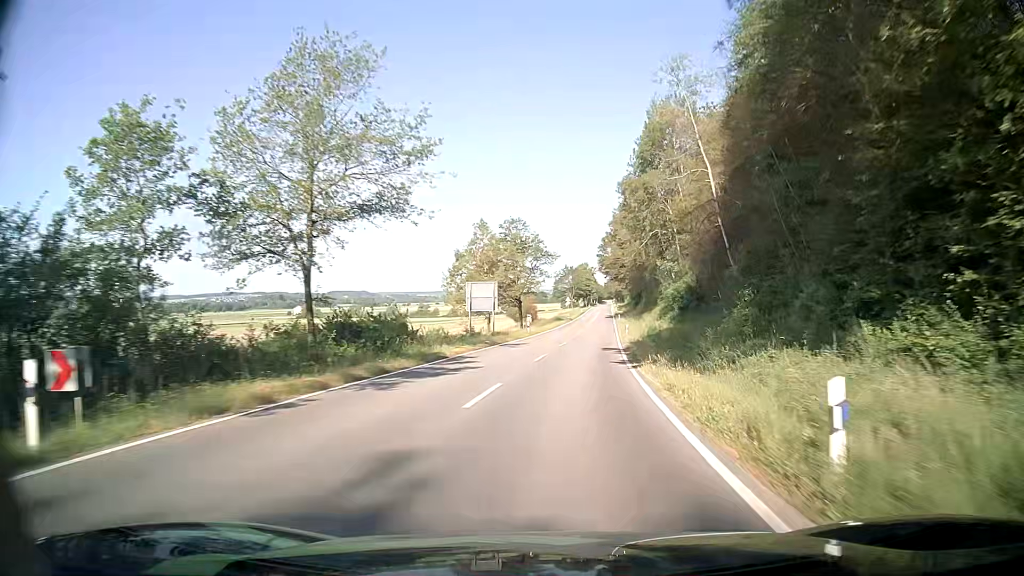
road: tertiary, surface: asphalt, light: Day
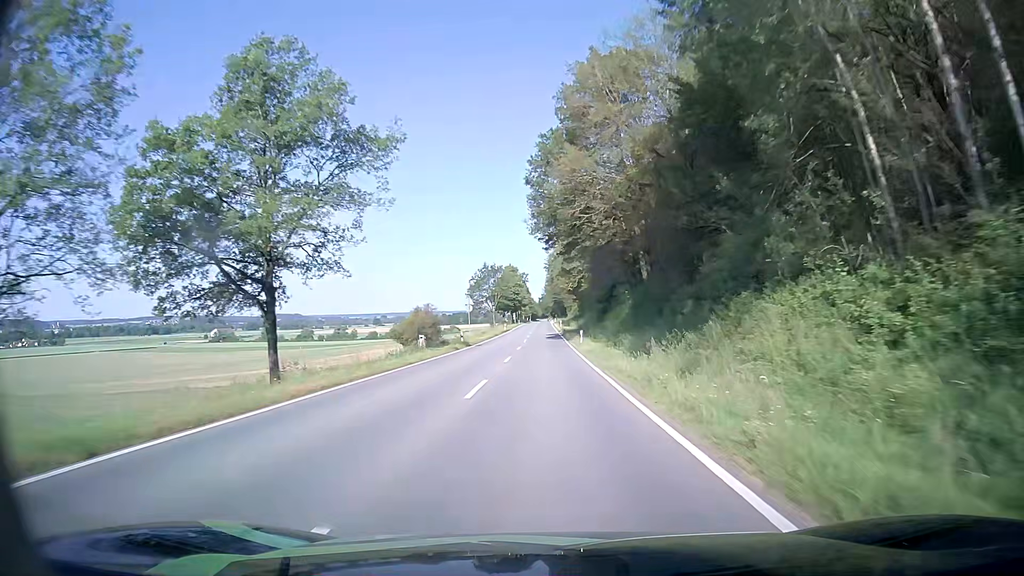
(+5.2, +60.4) m; +7°
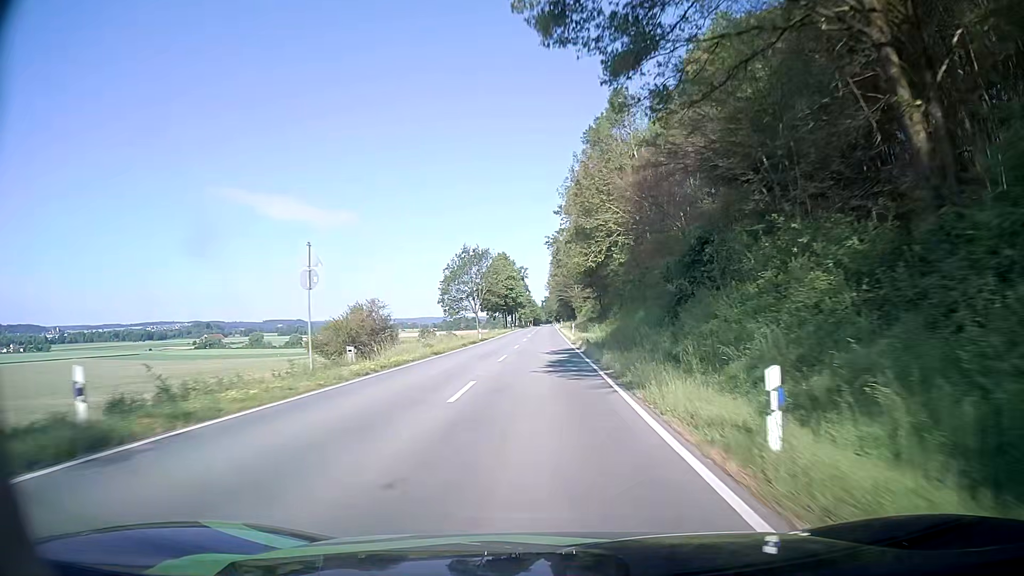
(-0.1, +38.2) m; 0°
(0, +10) (0, +20) (0, +30) (0, +40) (0, +50) (0, +60) (0, +70) (0, +80) (0, +90) (0, +100) m
